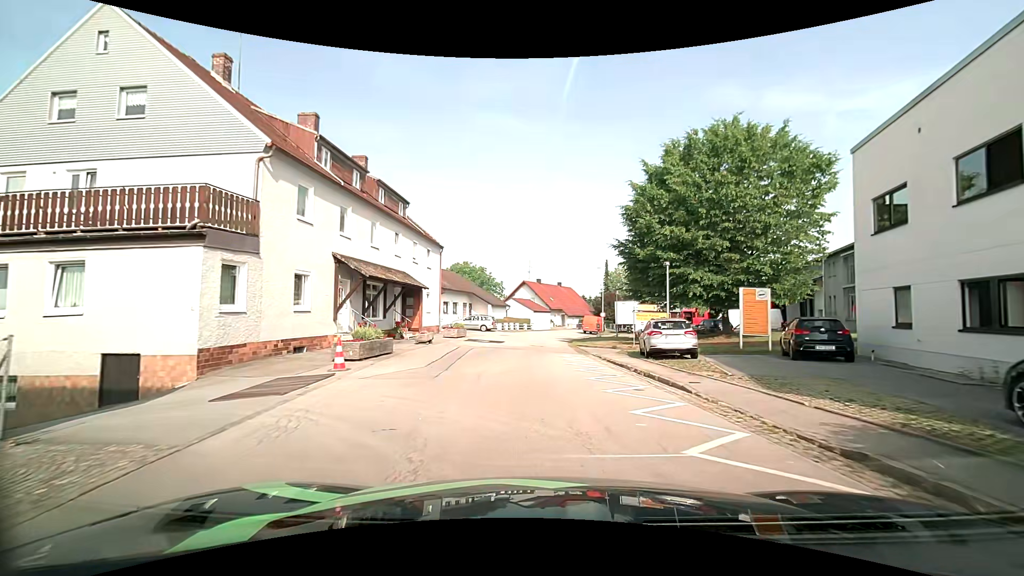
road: residential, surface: asphalt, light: Day
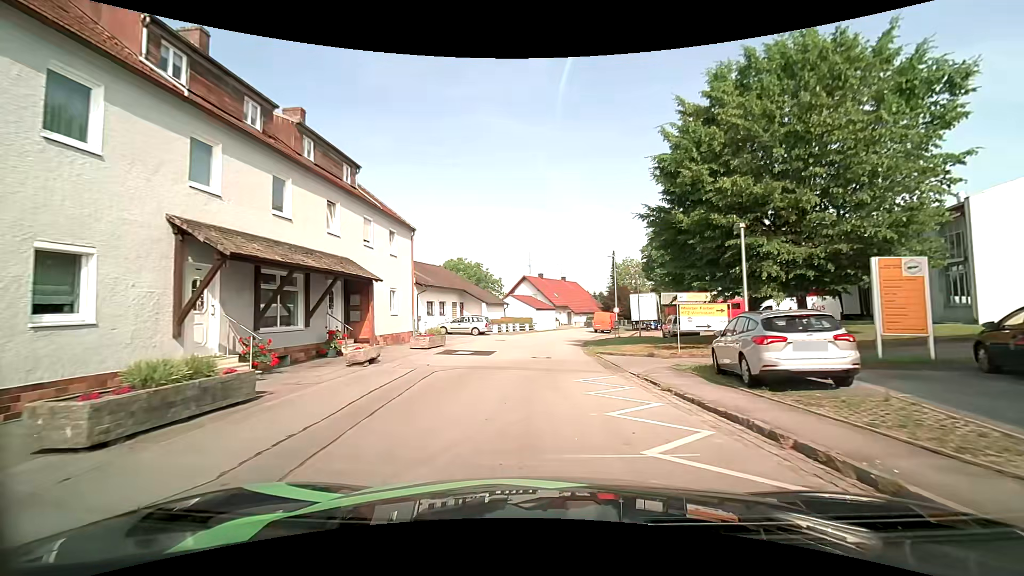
(0.0, +8.5) m; 0°
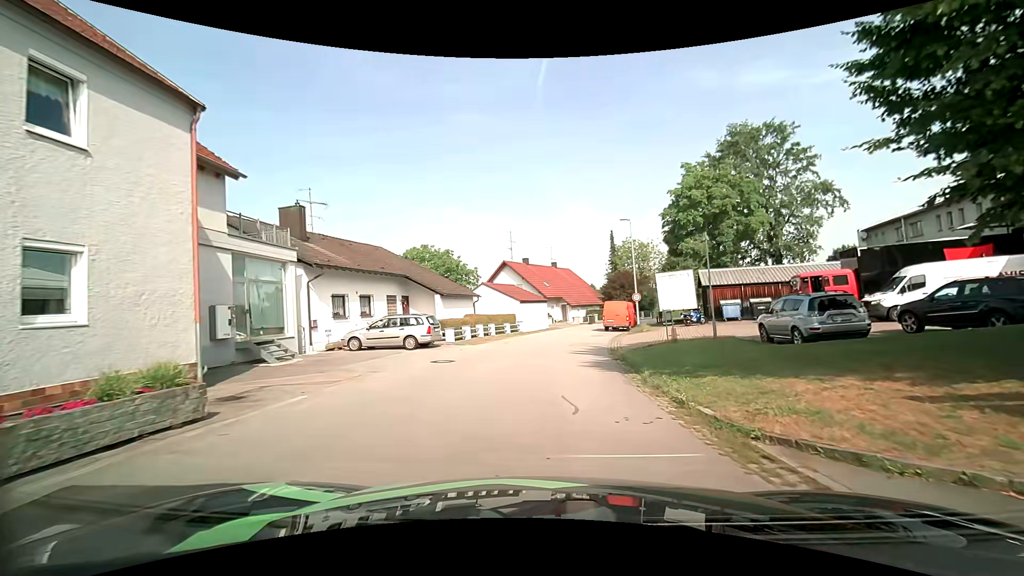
(+0.1, +16.9) m; +1°
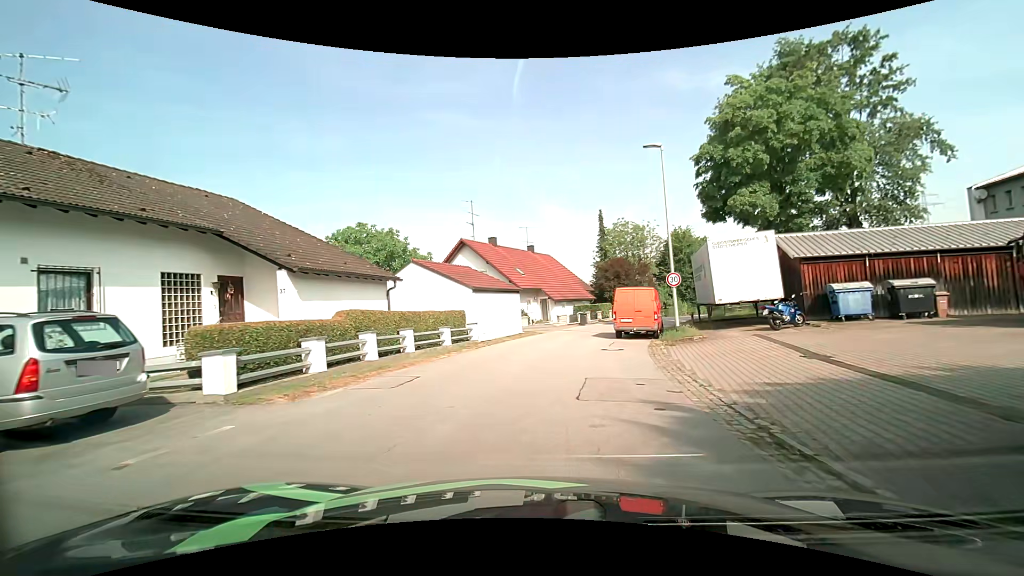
(+0.4, +15.9) m; +3°
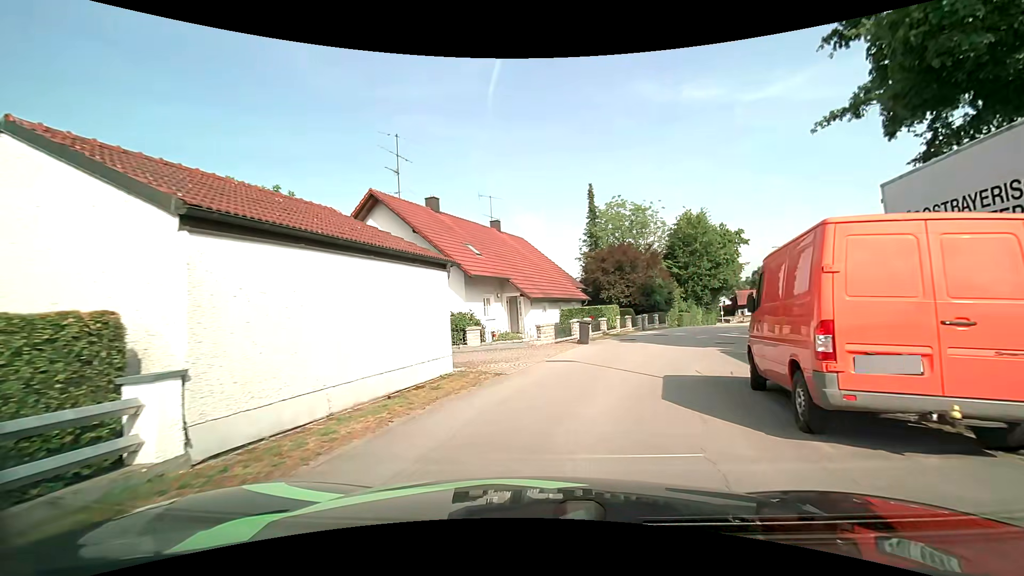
(0.0, +17.6) m; +3°
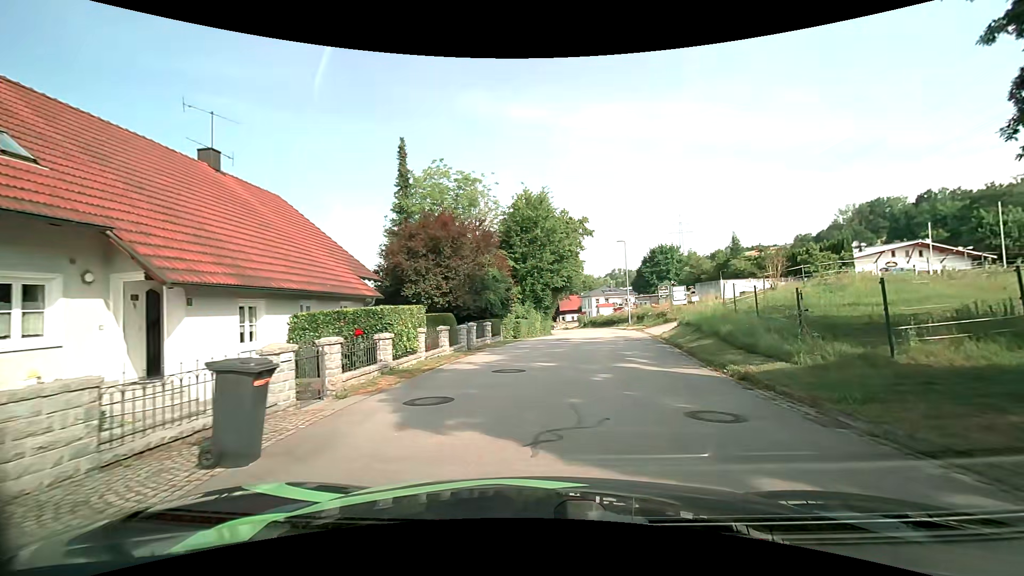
(+2.1, +15.0) m; +19°
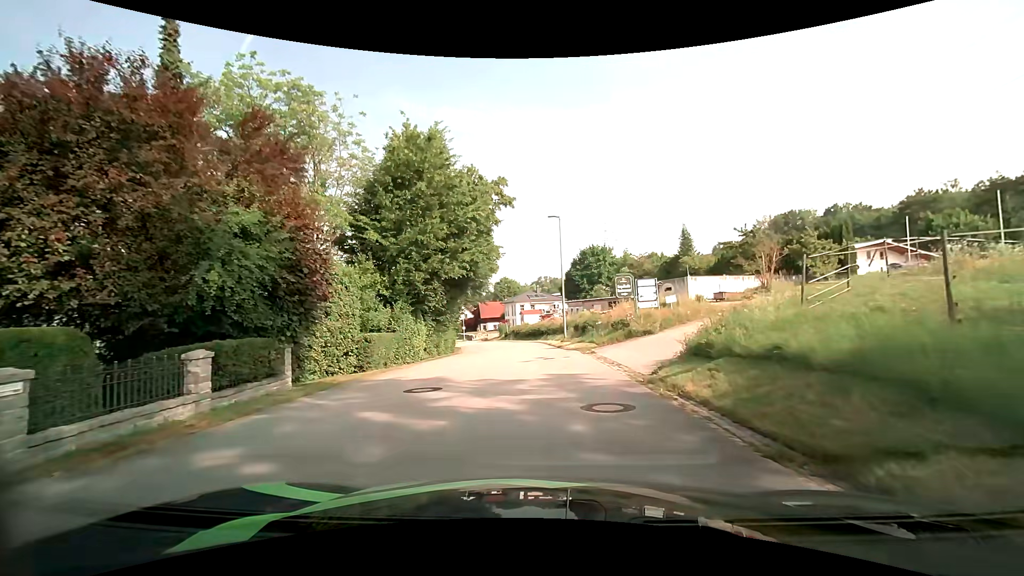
(+1.8, +15.8) m; +8°
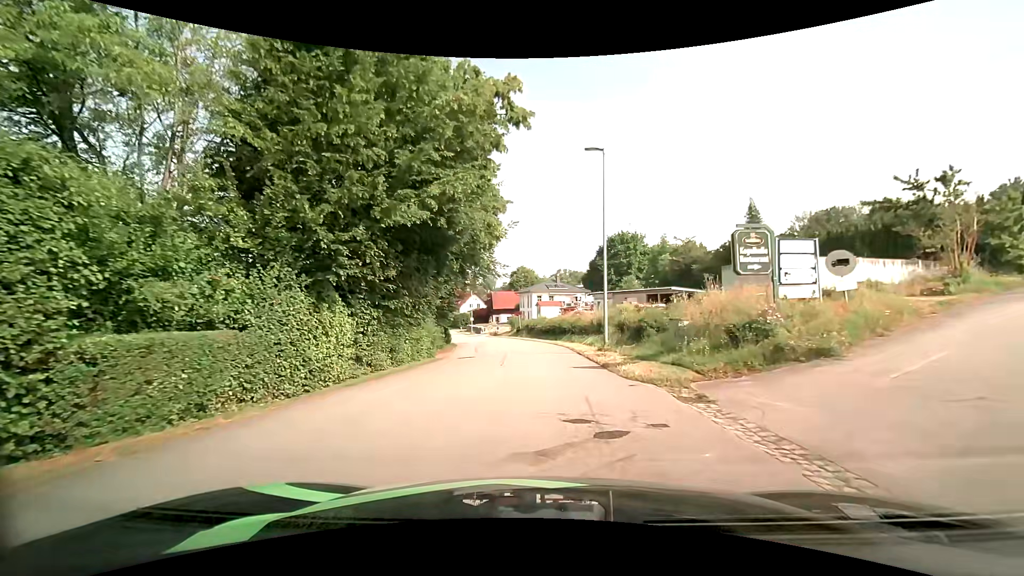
(-0.2, +12.1) m; -2°
(0, +10) (0, +20) (-1, +30) (-2, +40) (-4, +50) (-7, +59) (-9, +69) (-12, +79) (-15, +88) (-18, +98) m
